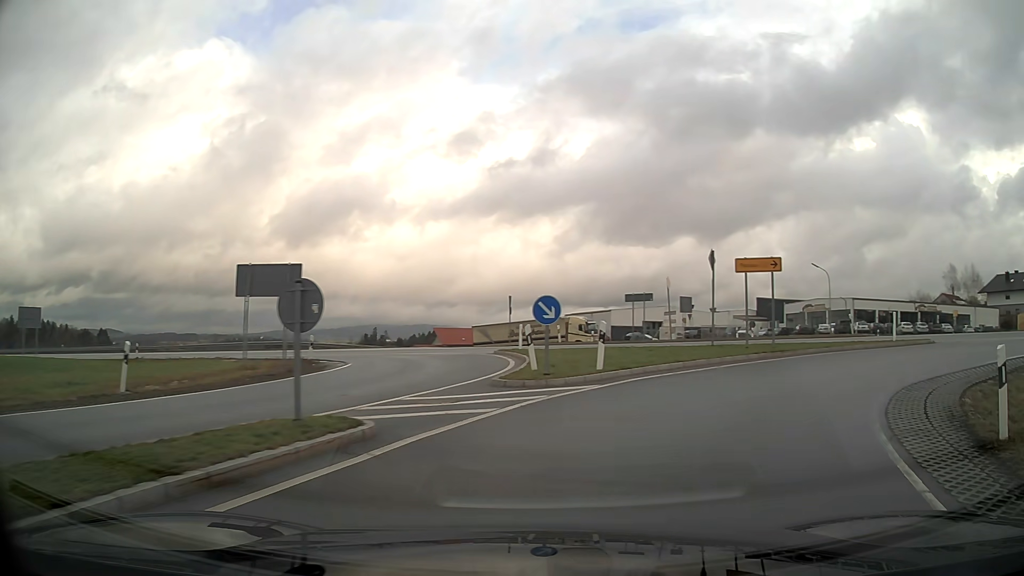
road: primary_link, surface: asphalt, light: Day
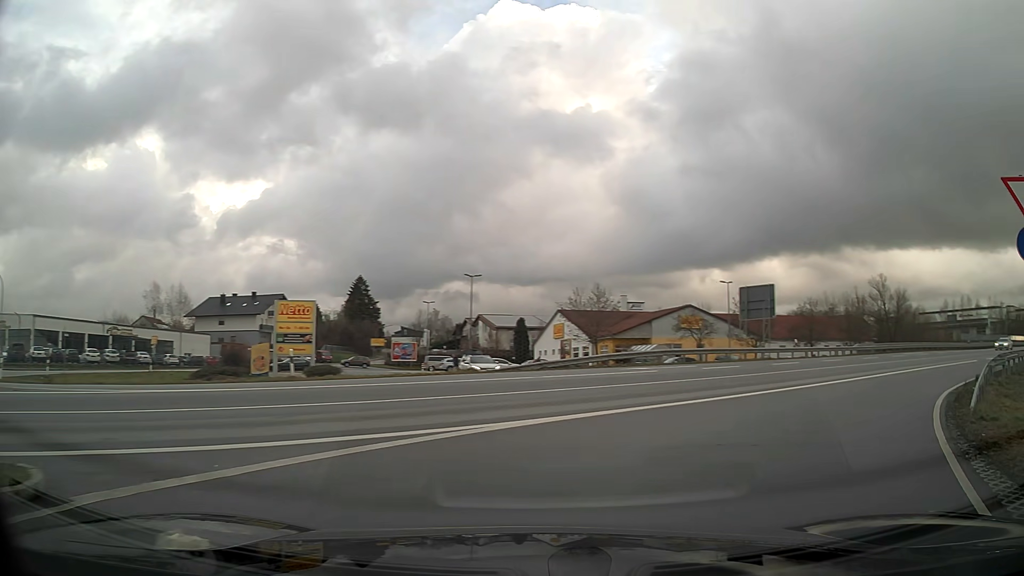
(+11.1, +15.4) m; +74°
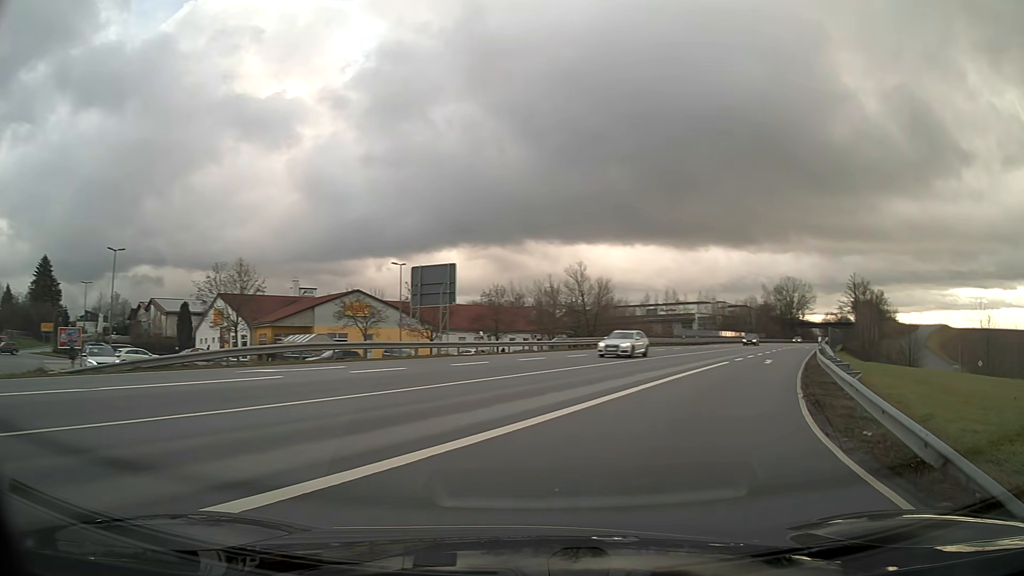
(+2.0, +8.3) m; +25°
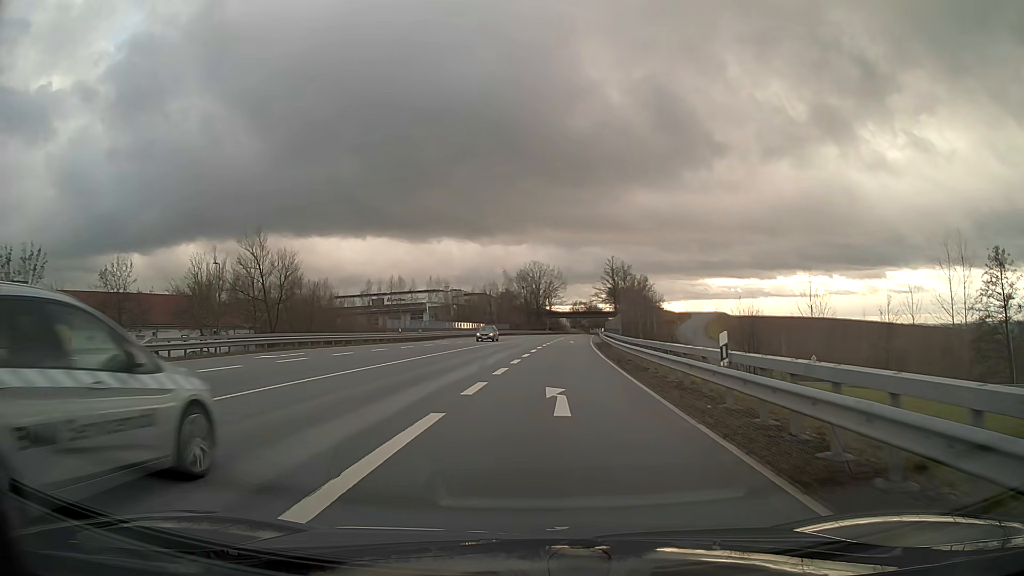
(+5.1, +22.2) m; +18°
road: primary
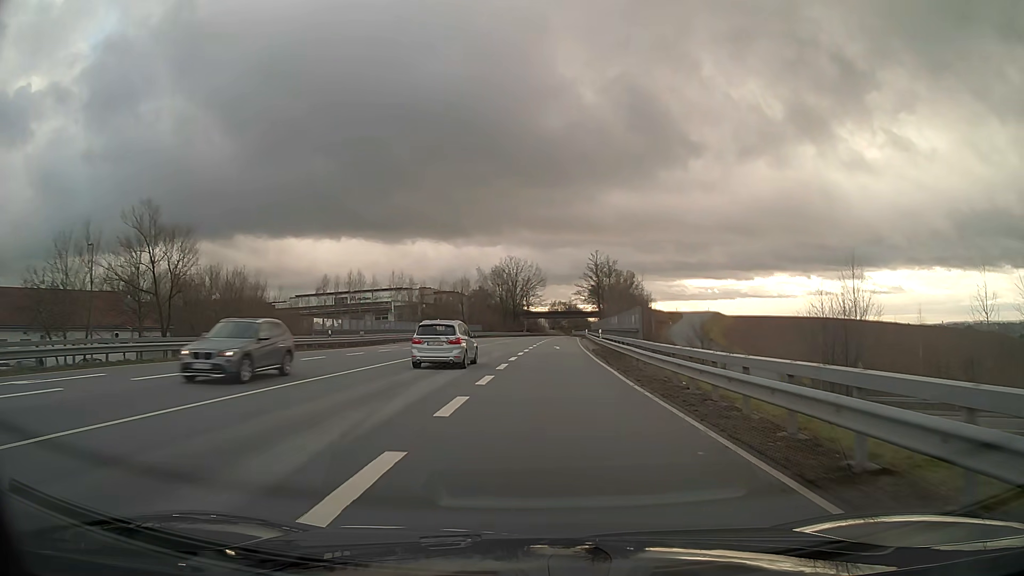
(+0.3, +15.8) m; +2°
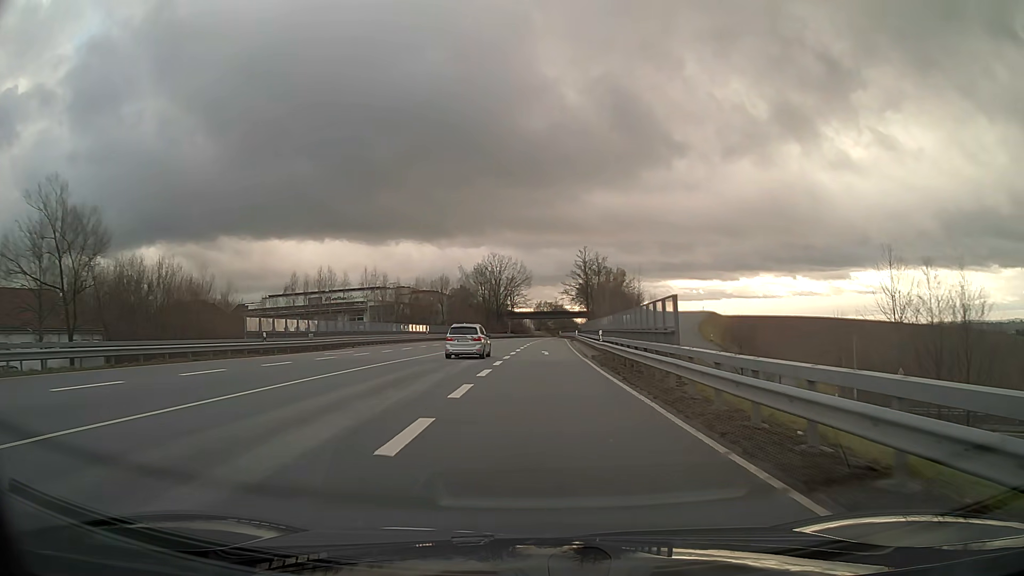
(+0.1, +9.5) m; +1°
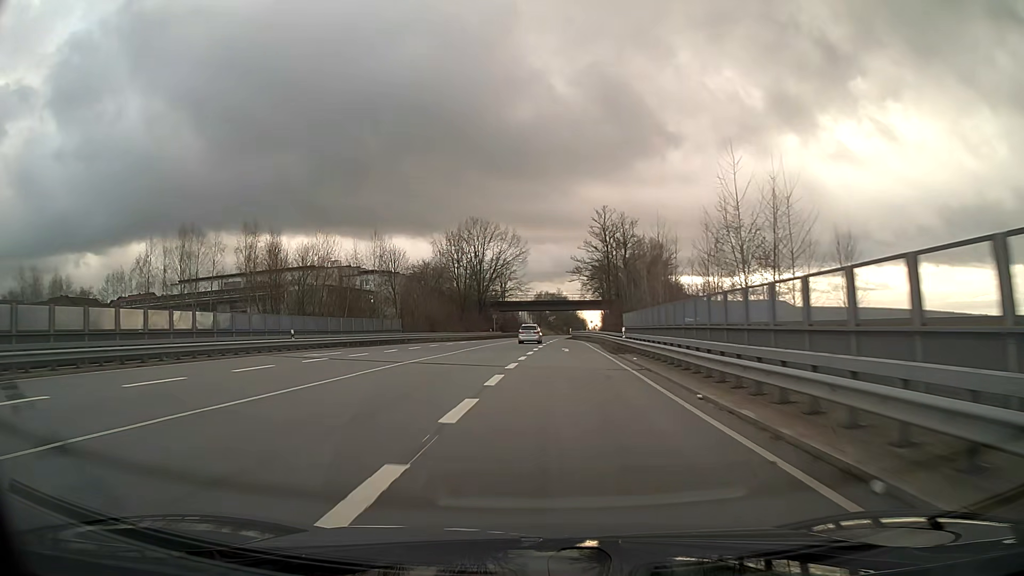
(+0.1, +47.0) m; 0°
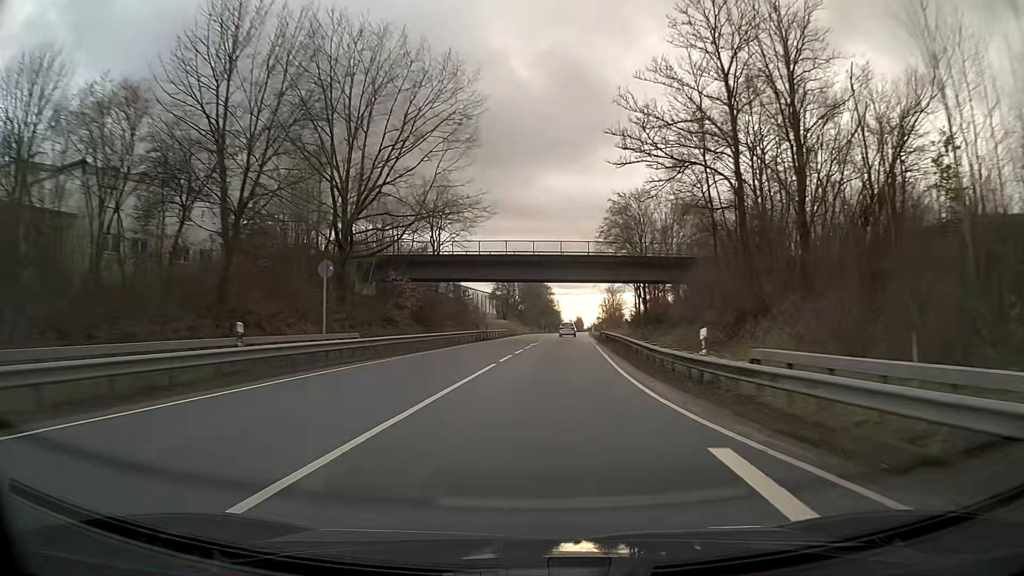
(+1.2, +72.5) m; +4°
(0, +10) (0, +20) (+1, +30) (+1, +40) (+2, +50) (+2, +60) (+3, +70) (+3, +80) (+4, +90) (+4, +100) m
